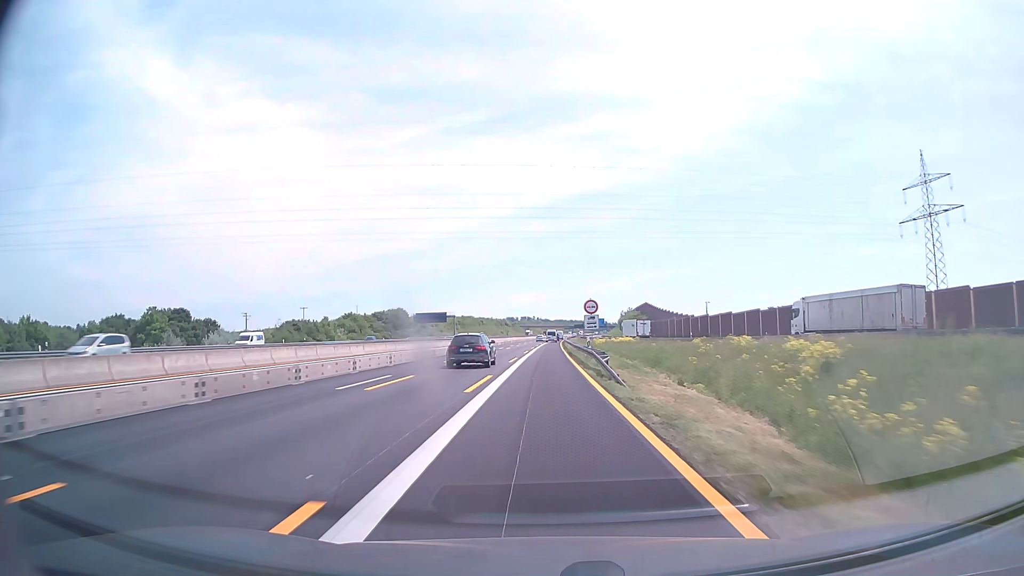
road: motorway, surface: asphalt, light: Day
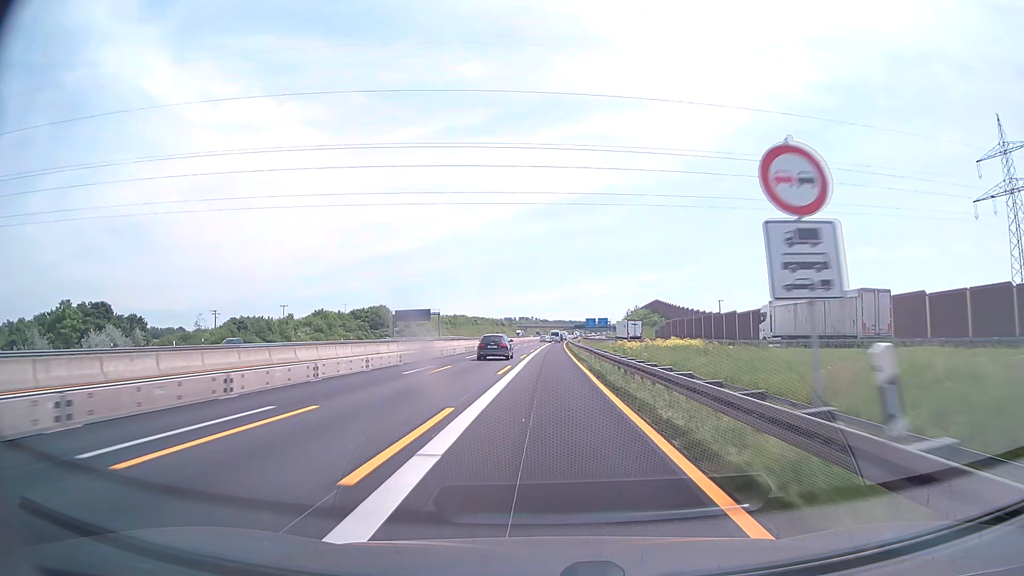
(0.0, +28.7) m; 0°
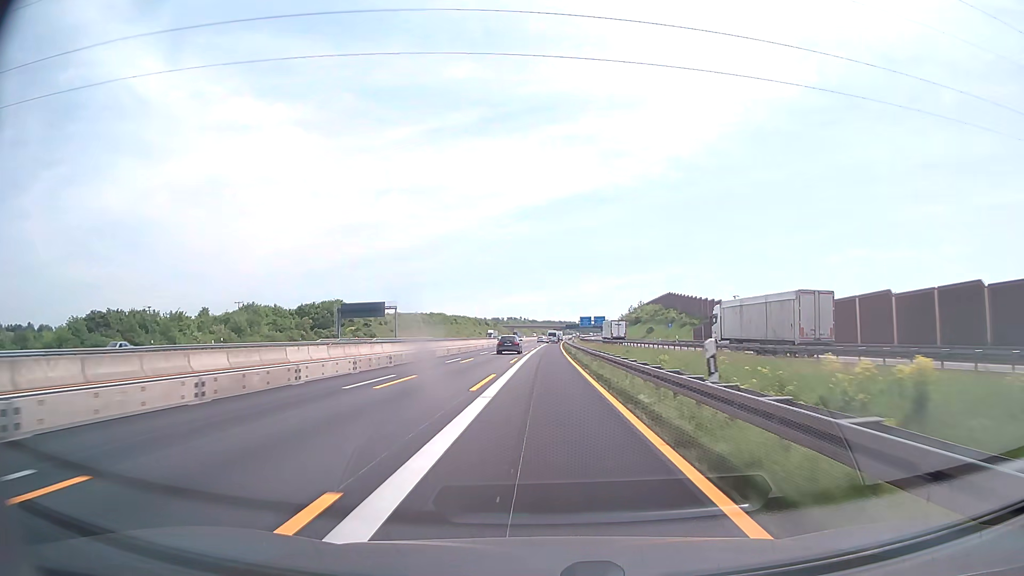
(+0.3, +43.0) m; +1°
(0, +10) (0, +20) (0, +30) (0, +40) (0, +50) (0, +60) (+1, +70) (+1, +80) (+1, +90) (+1, +100) m
